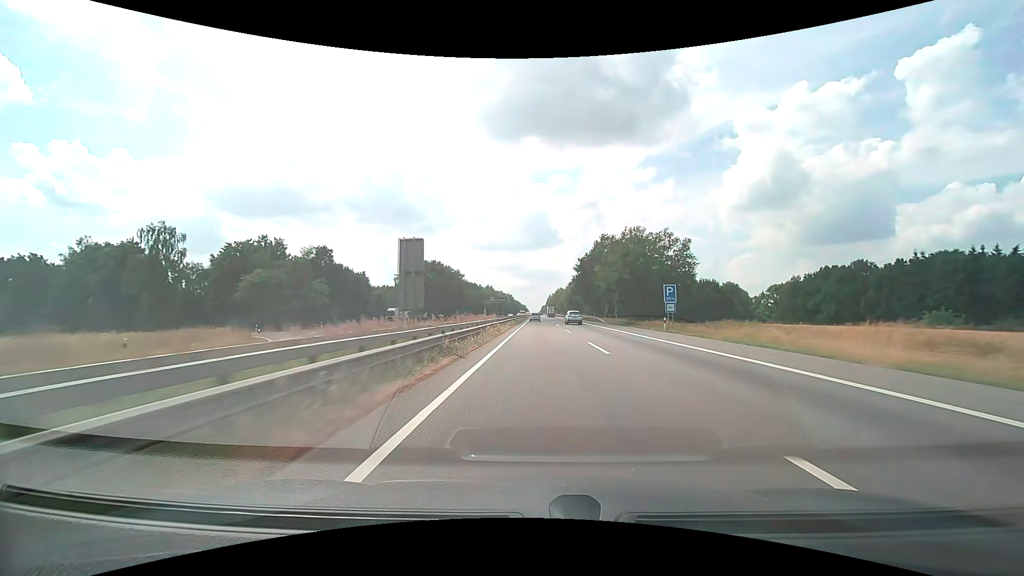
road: motorway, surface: asphalt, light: Day
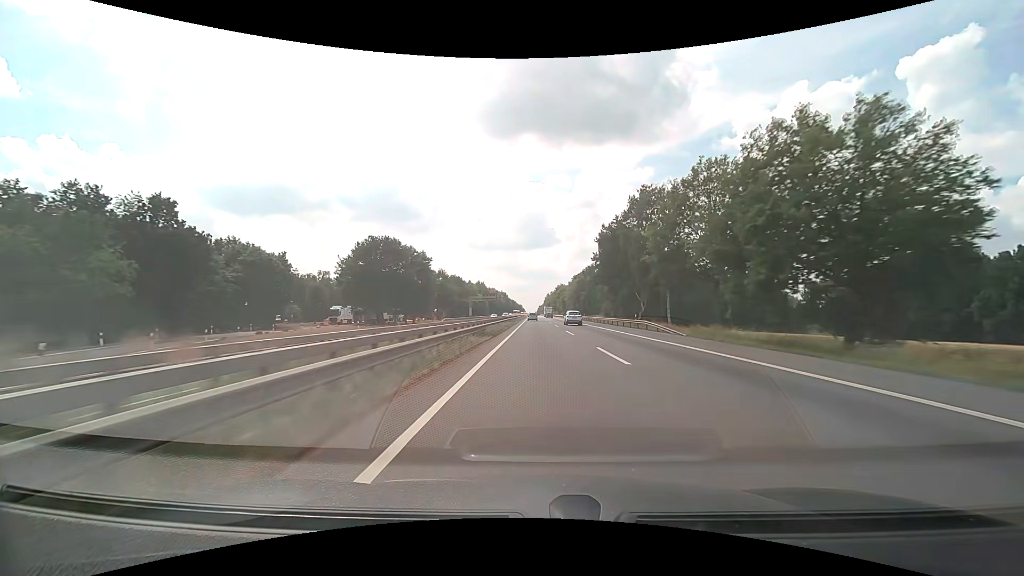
(+0.1, +39.4) m; 0°
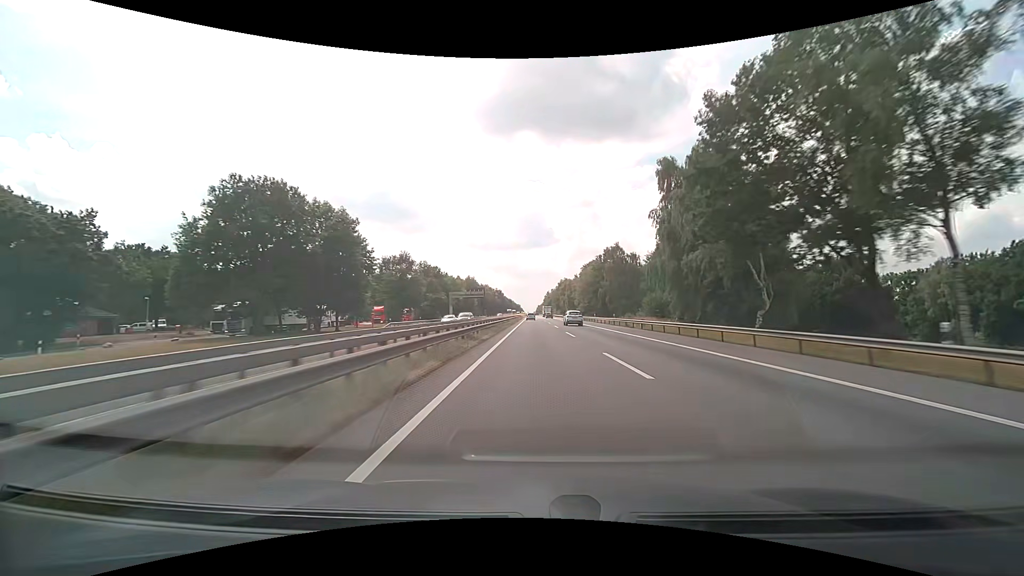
(0.0, +39.1) m; 0°
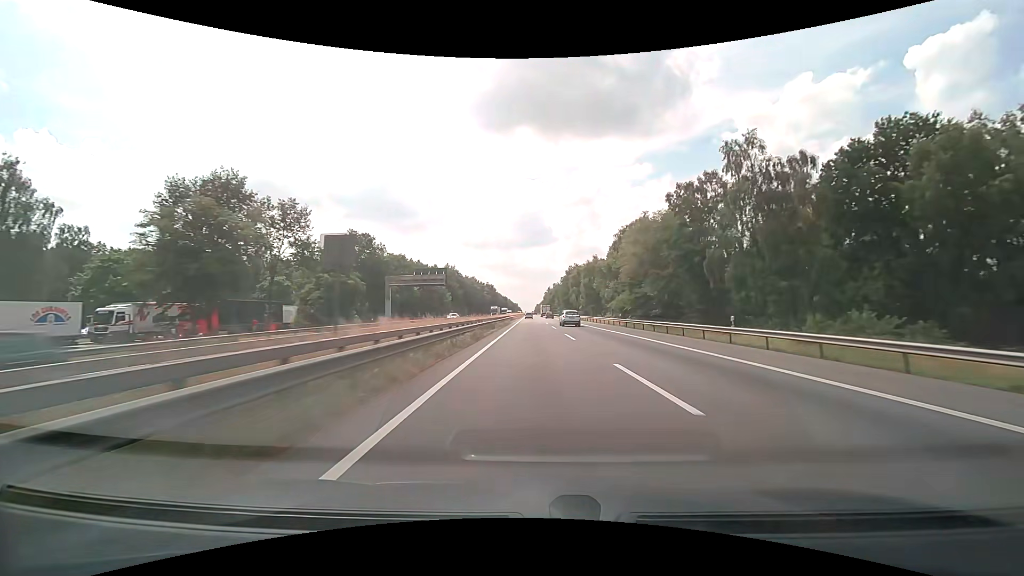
(-0.1, +57.9) m; 0°
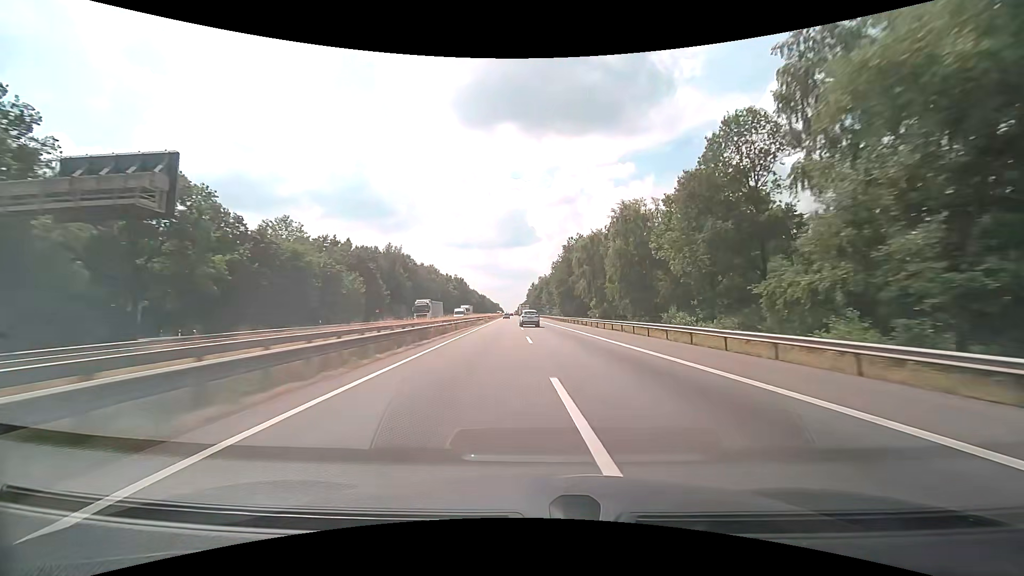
(+0.9, +57.2) m; +2°
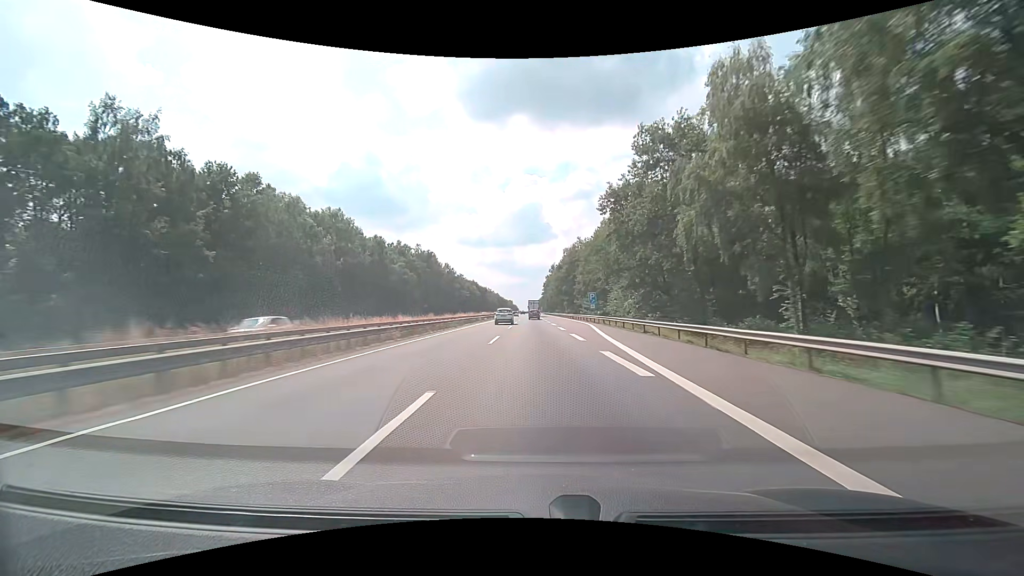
(-1.2, +92.0) m; -1°
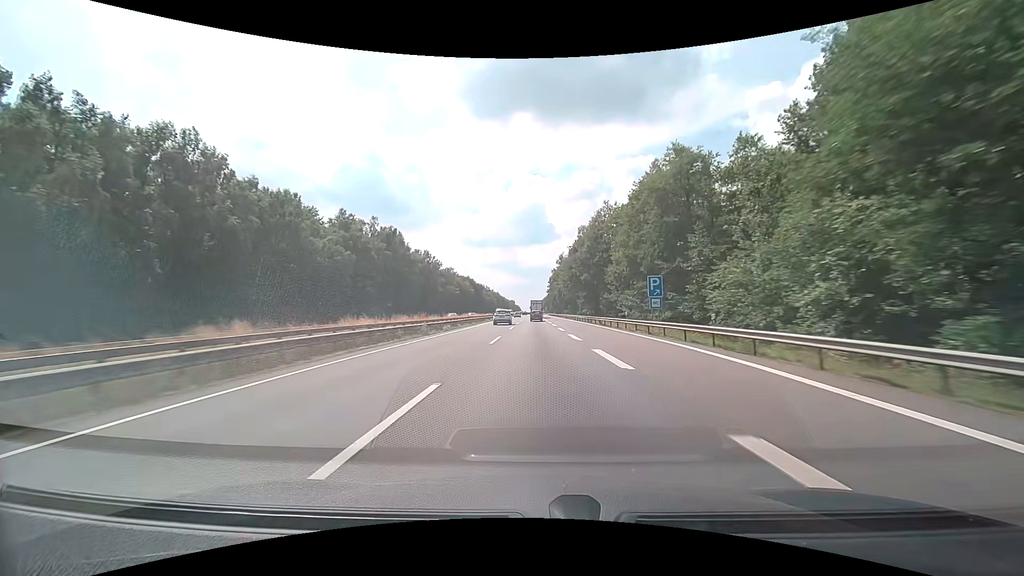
(-0.4, +35.1) m; -1°
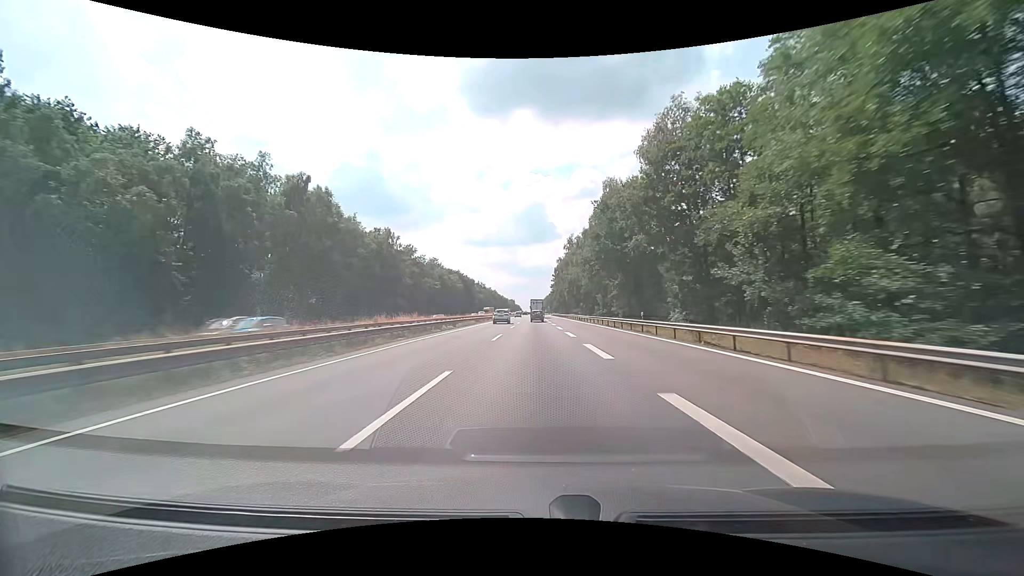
(-0.1, +34.2) m; 0°
(0, +10) (0, +20) (0, +30) (0, +40) (0, +50) (0, +60) (0, +70) (0, +80) (0, +90) (0, +100) m
